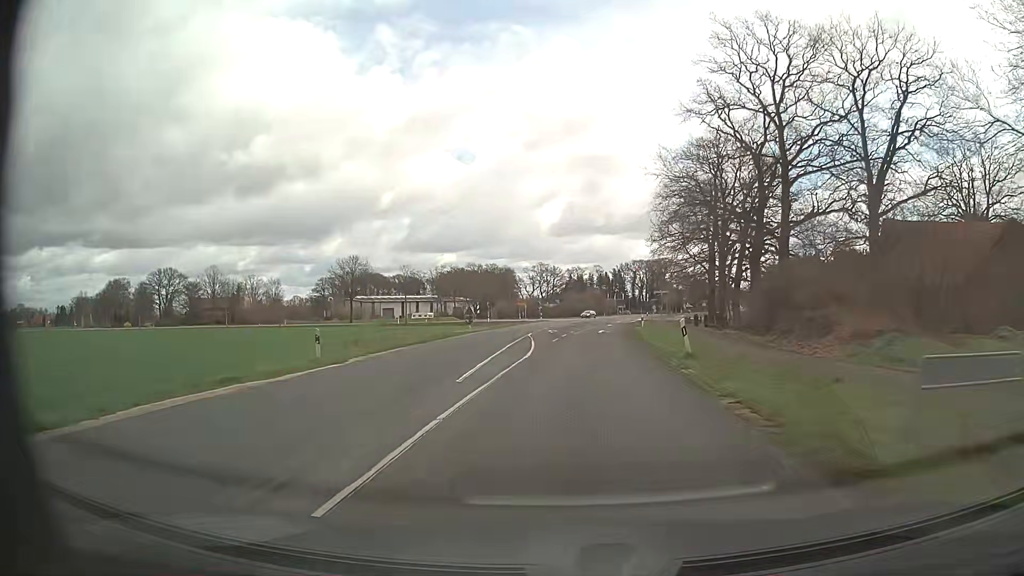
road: secondary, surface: asphalt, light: Day
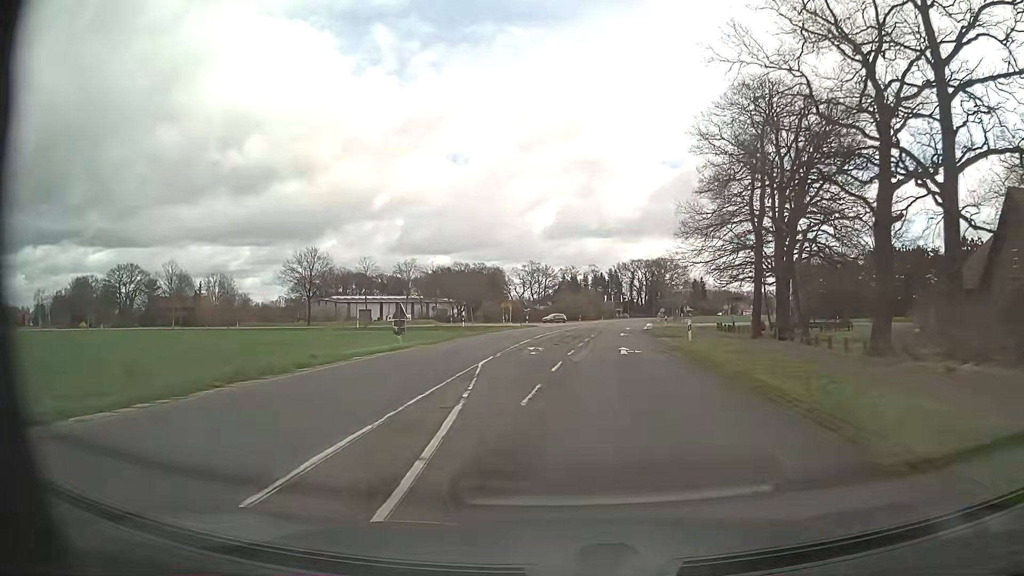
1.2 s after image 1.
(+0.1, +20.2) m; +1°
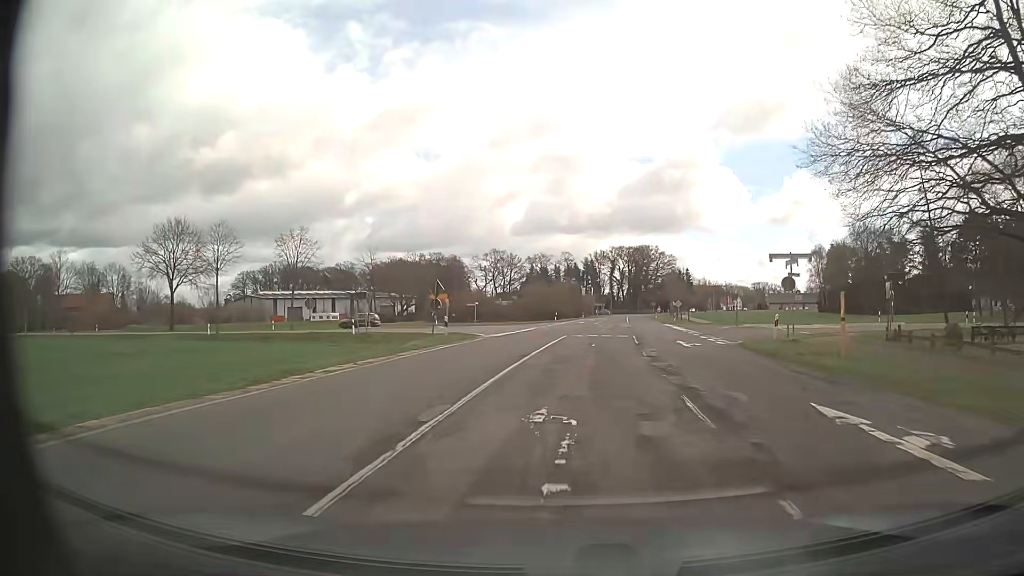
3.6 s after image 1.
(+0.3, +37.8) m; +3°
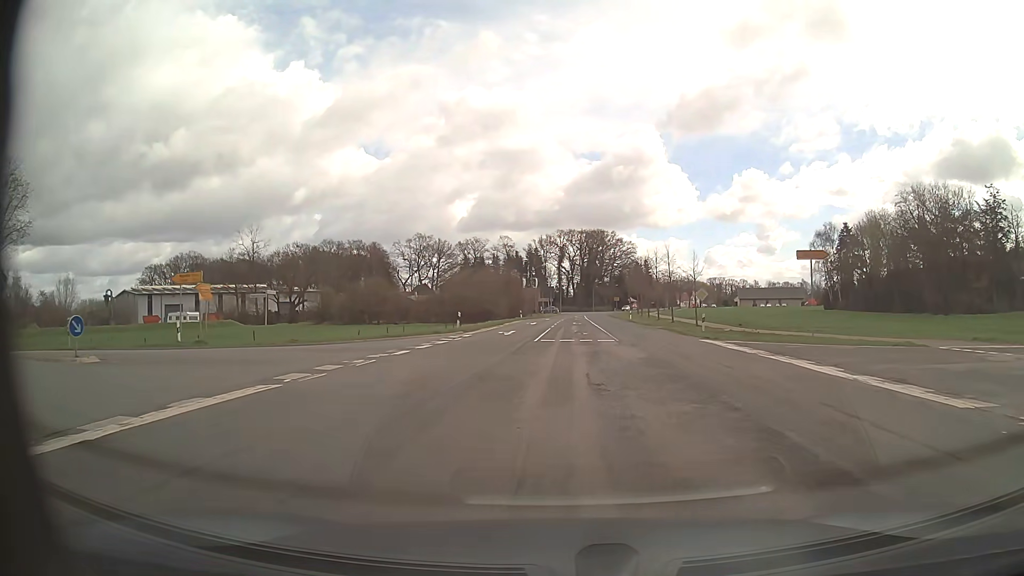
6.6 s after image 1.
(+2.0, +37.4) m; +4°
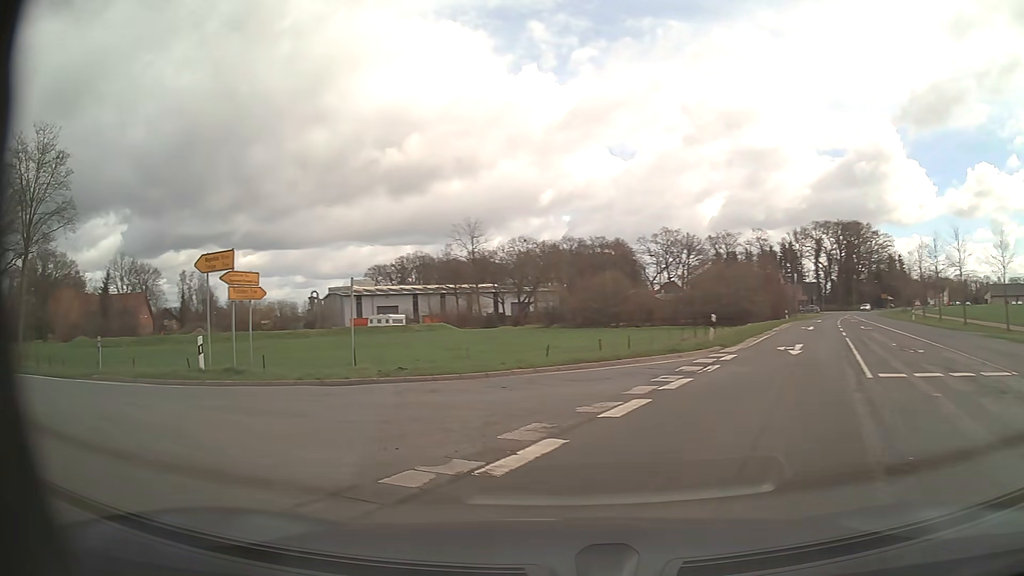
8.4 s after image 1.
(-1.3, +13.5) m; -21°
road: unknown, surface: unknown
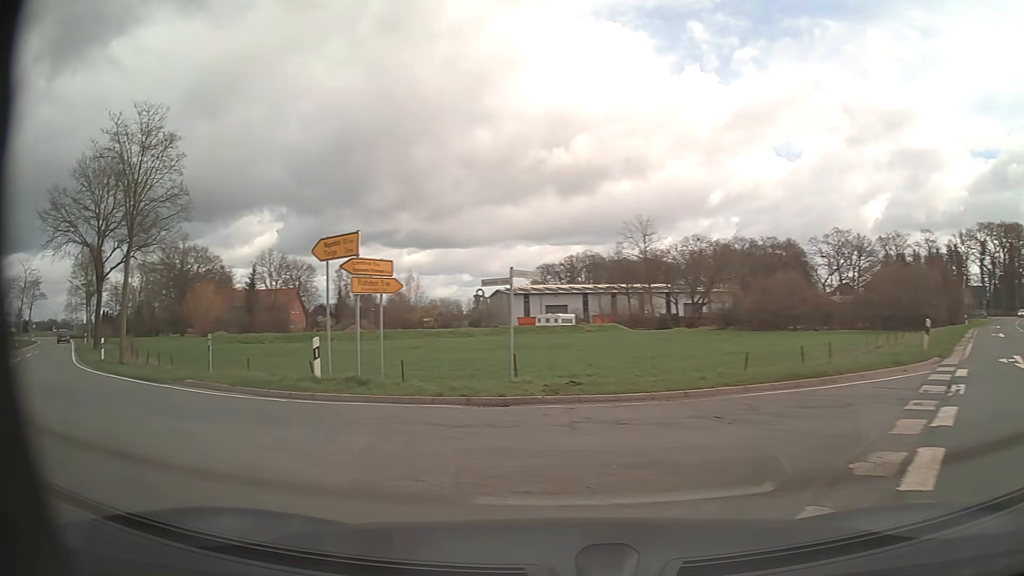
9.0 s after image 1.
(-0.4, +3.4) m; -15°
